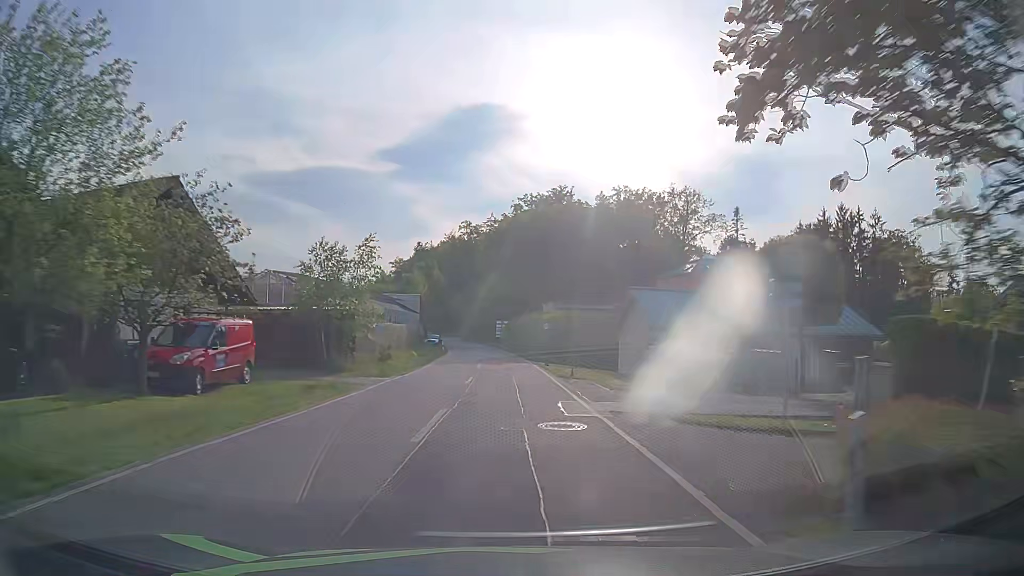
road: tertiary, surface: asphalt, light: Day
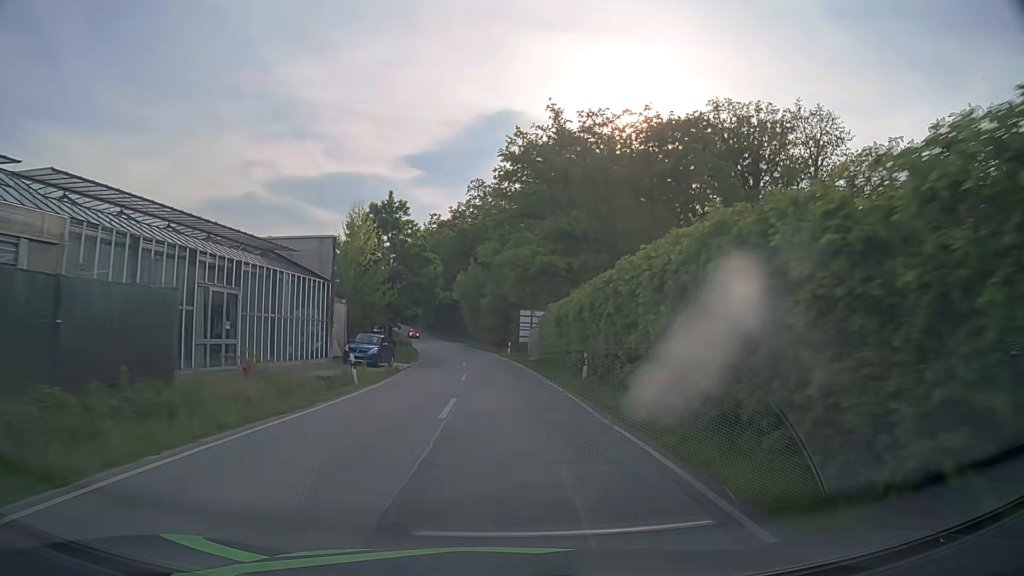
(-0.5, +45.5) m; -2°
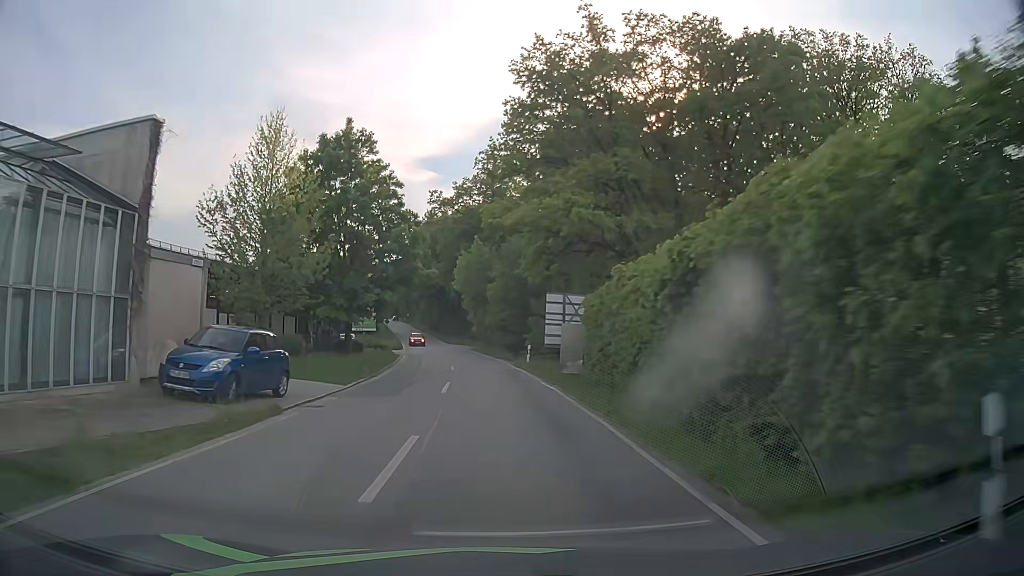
(-0.3, +18.1) m; -2°
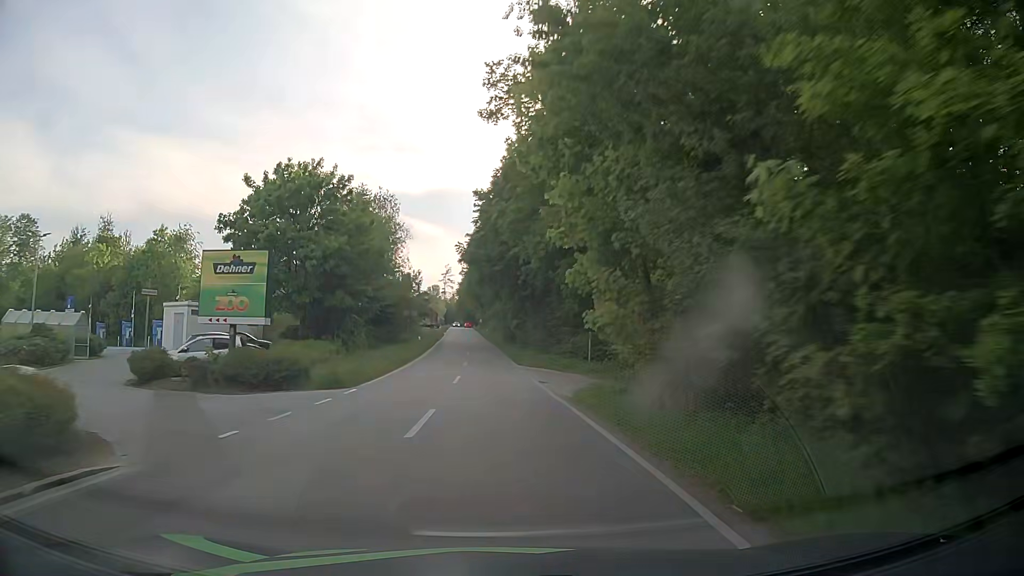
(-2.5, +45.2) m; -8°
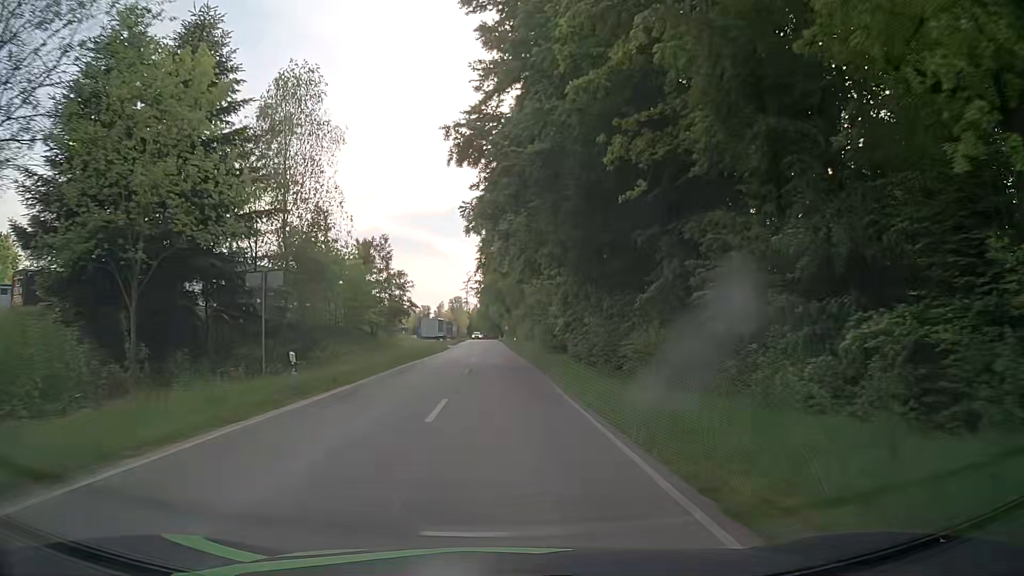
(-0.6, +36.1) m; -1°
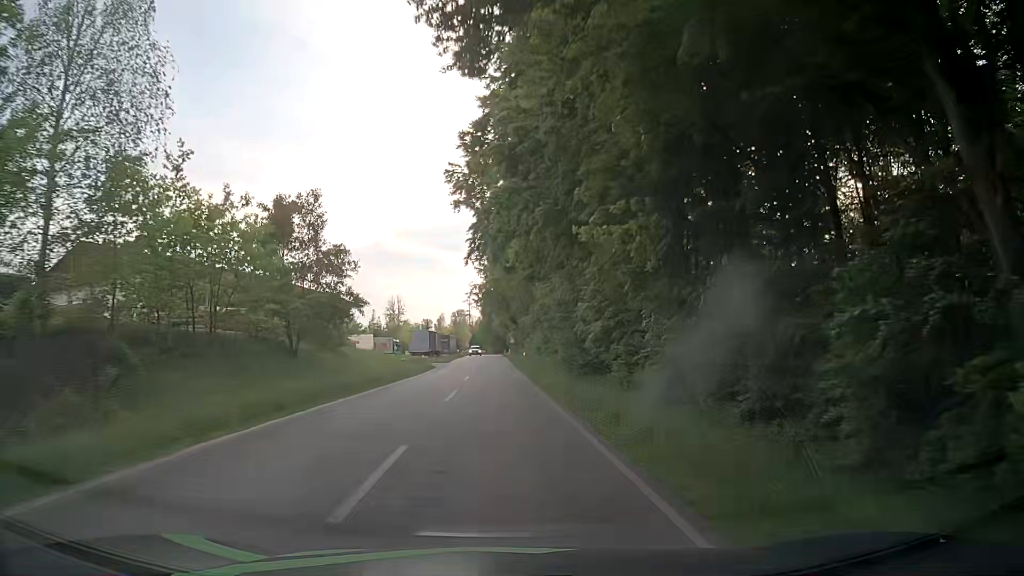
(-0.3, +17.9) m; -1°
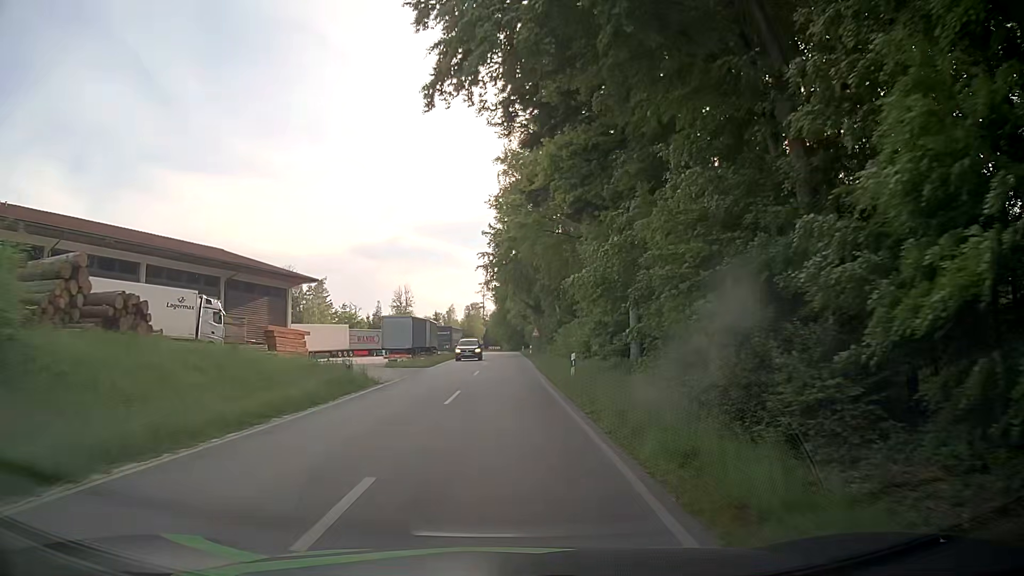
(-0.5, +26.8) m; -1°
(0, +10) (0, +20) (0, +30) (0, +40) (0, +50) (0, +60) (0, +70) (0, +80) (0, +90) (0, +100) m
